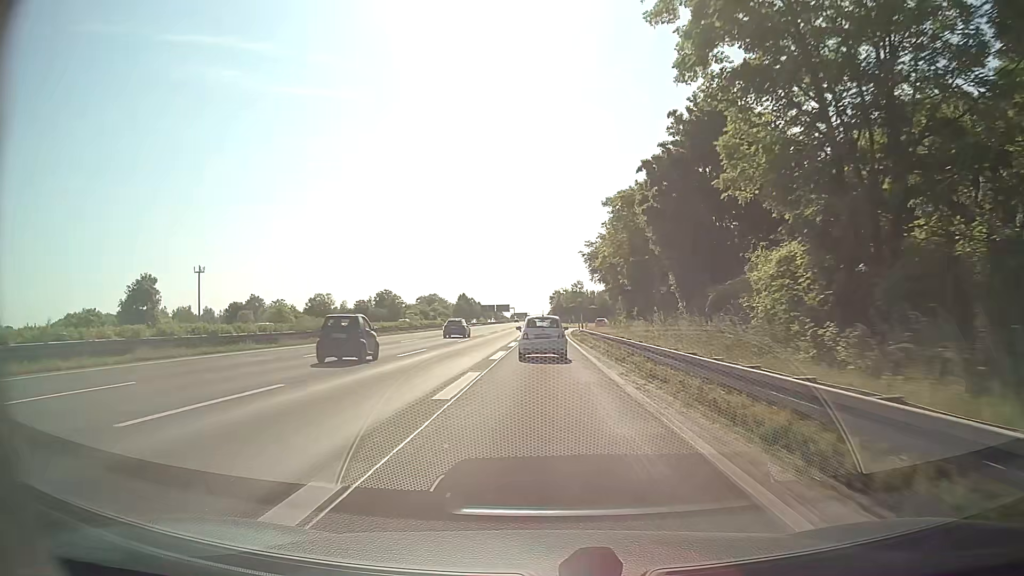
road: motorway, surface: asphalt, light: Day
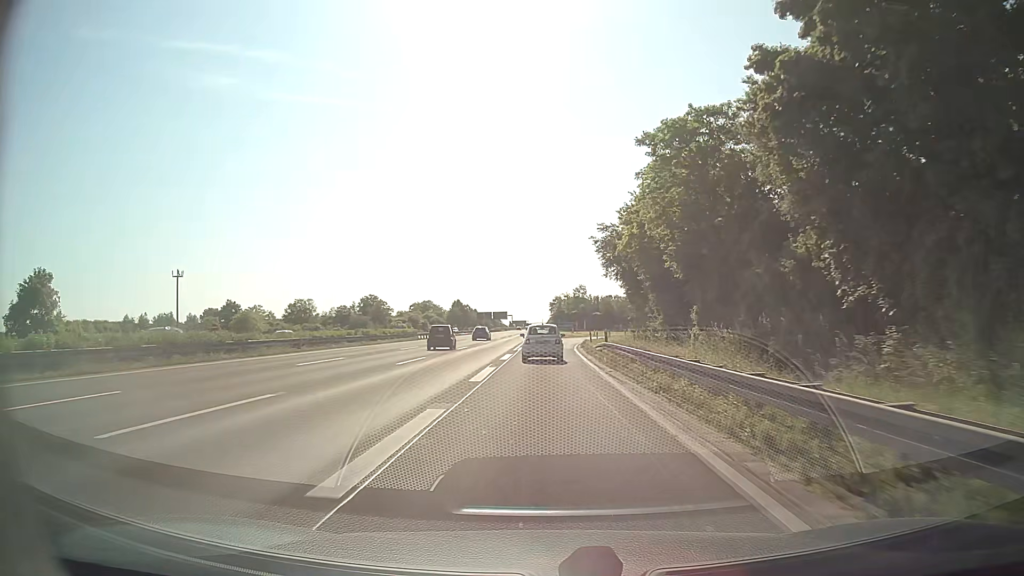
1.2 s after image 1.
(0.0, +18.0) m; 0°
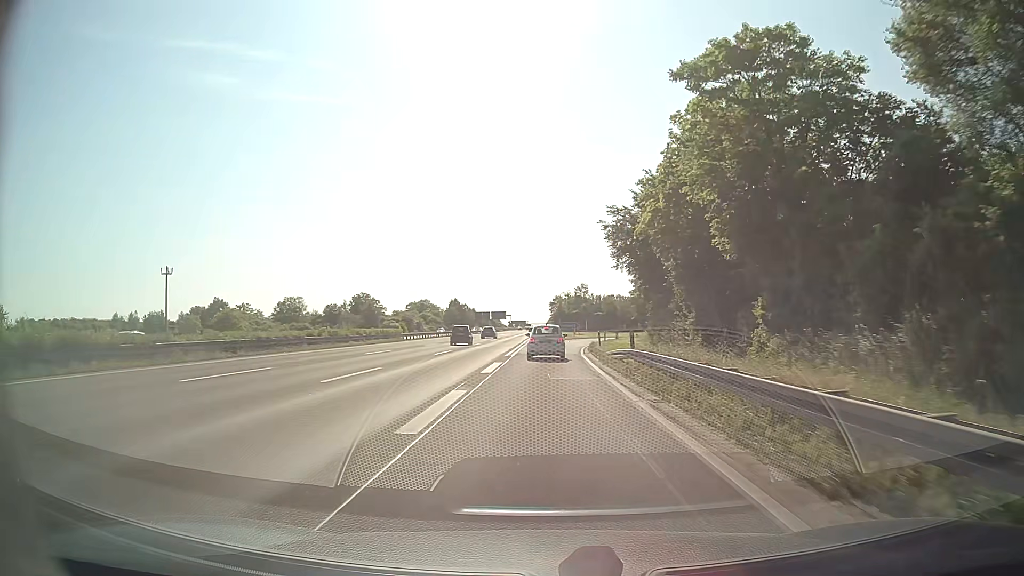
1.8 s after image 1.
(0.0, +8.6) m; 0°
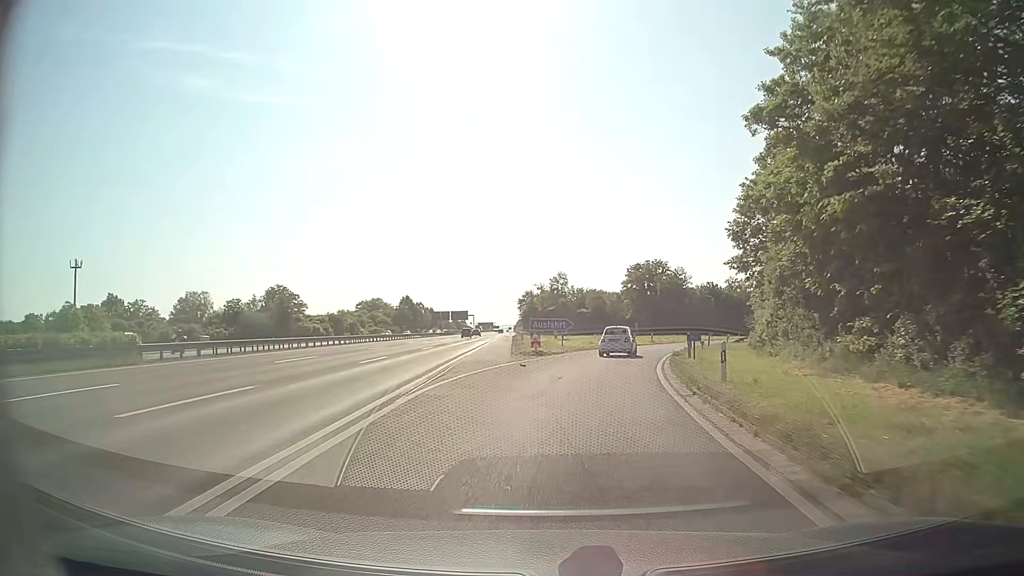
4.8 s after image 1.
(+0.3, +43.3) m; +2°
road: motorway_link
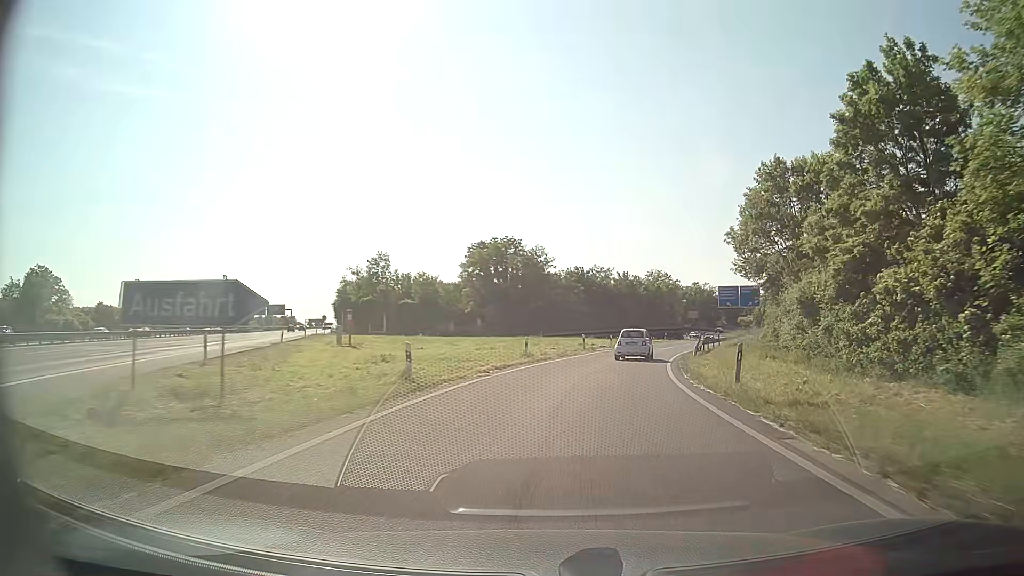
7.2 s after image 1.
(+3.7, +36.0) m; +14°
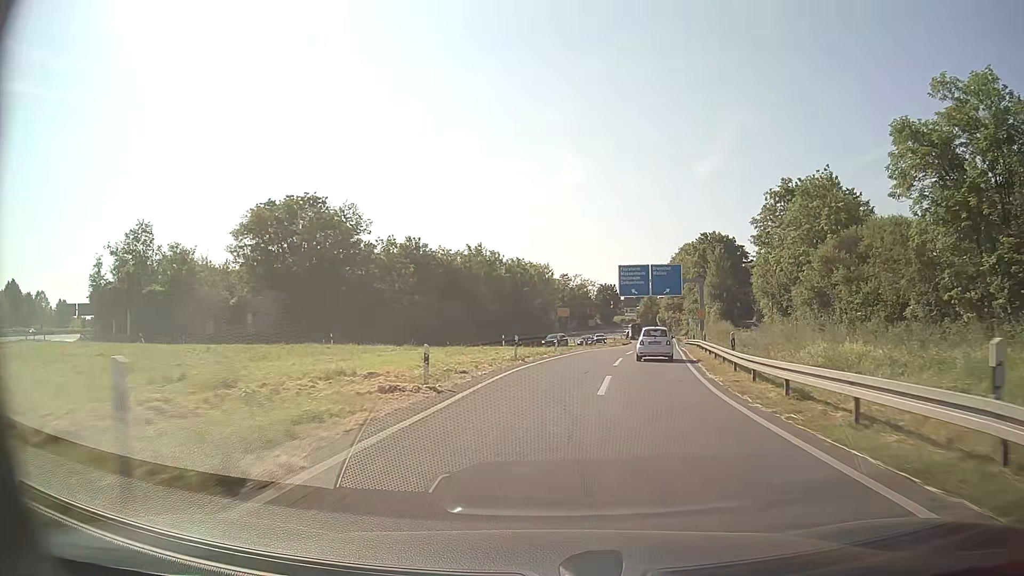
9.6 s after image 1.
(+4.4, +37.2) m; +12°
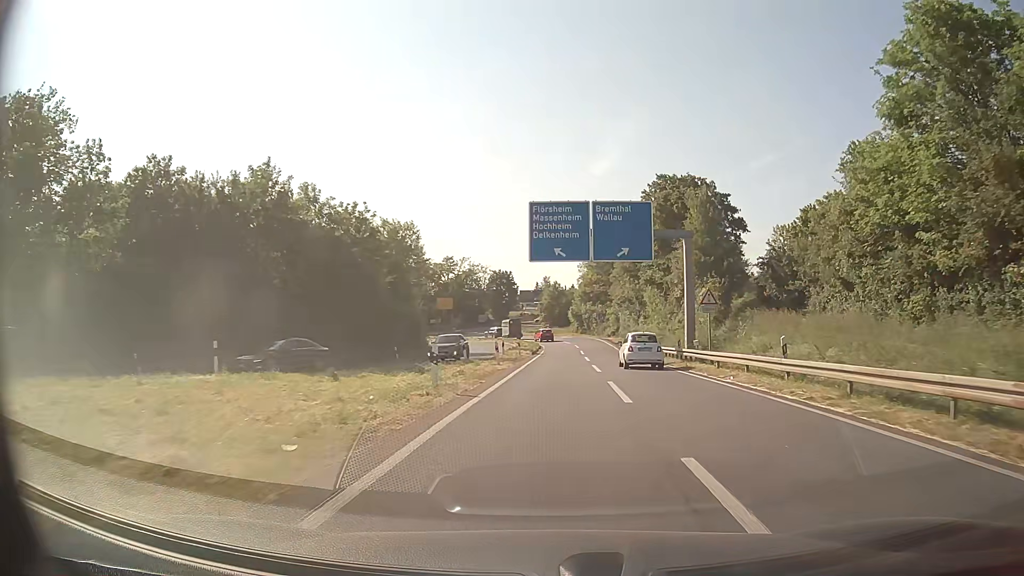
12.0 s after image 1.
(+3.0, +37.1) m; +9°
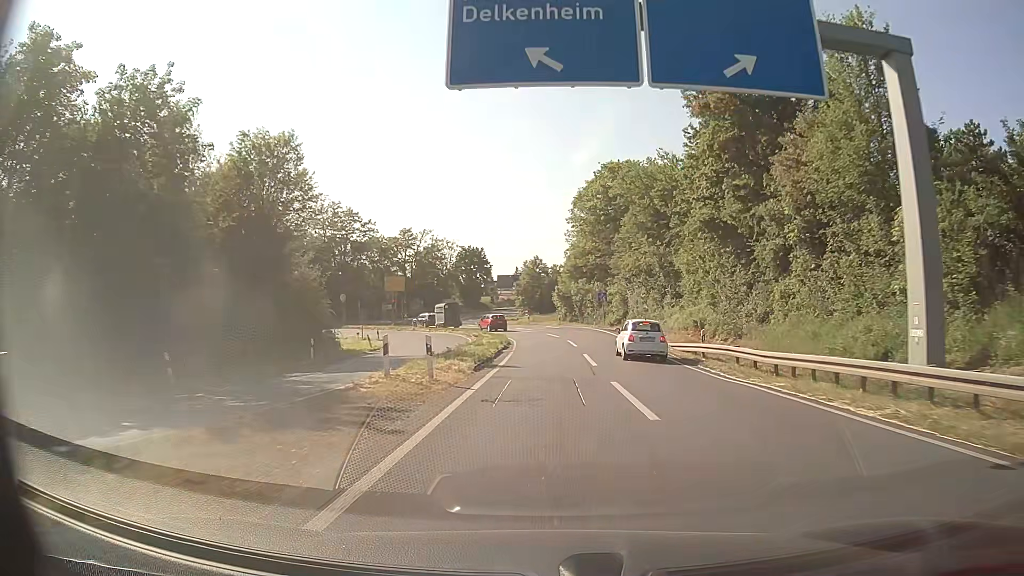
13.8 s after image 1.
(+0.6, +27.2) m; +2°
